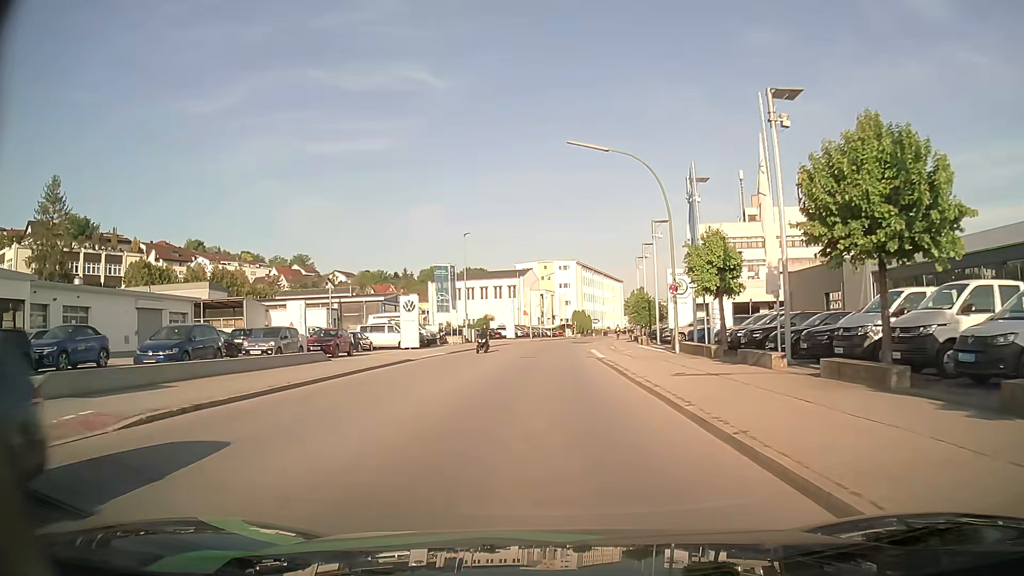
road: tertiary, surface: asphalt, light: Day
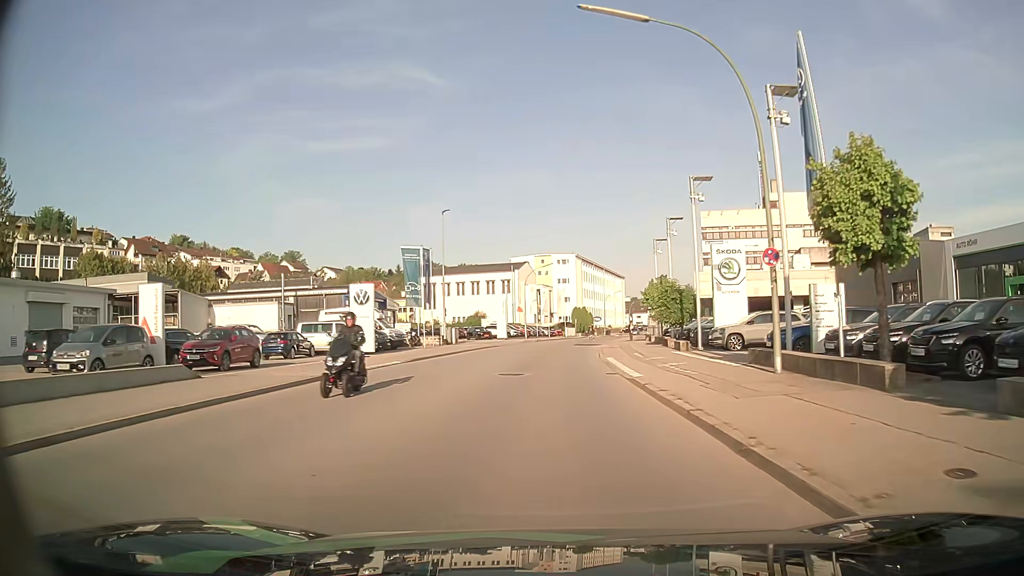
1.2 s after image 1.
(0.0, +12.2) m; 0°
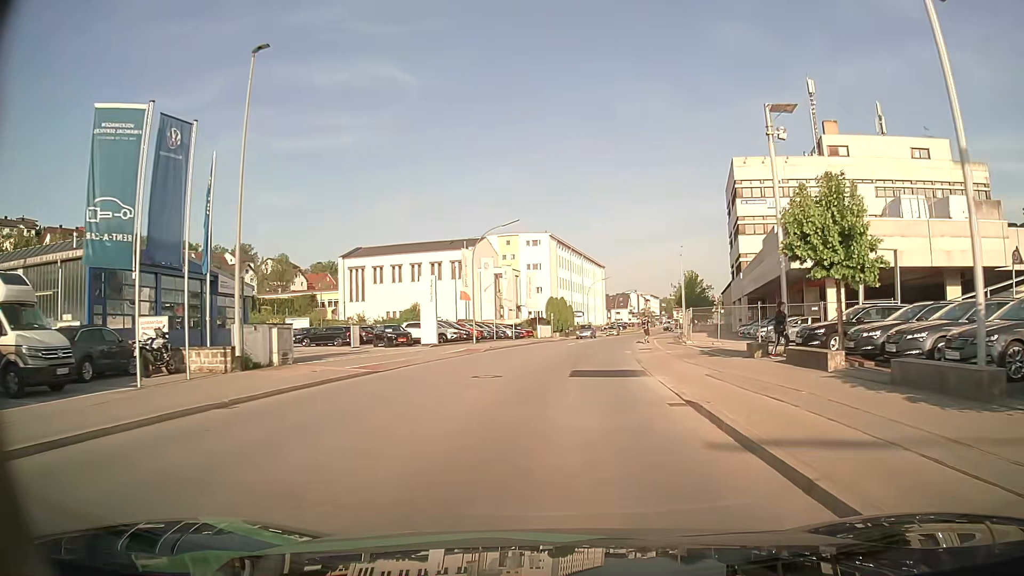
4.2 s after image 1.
(+0.4, +32.5) m; +2°
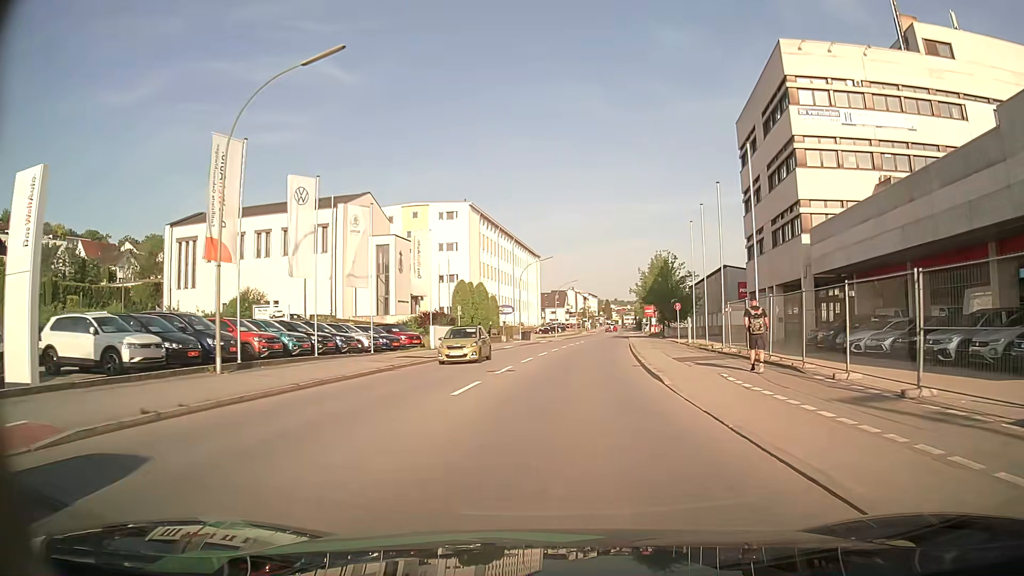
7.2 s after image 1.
(+1.7, +32.6) m; +6°
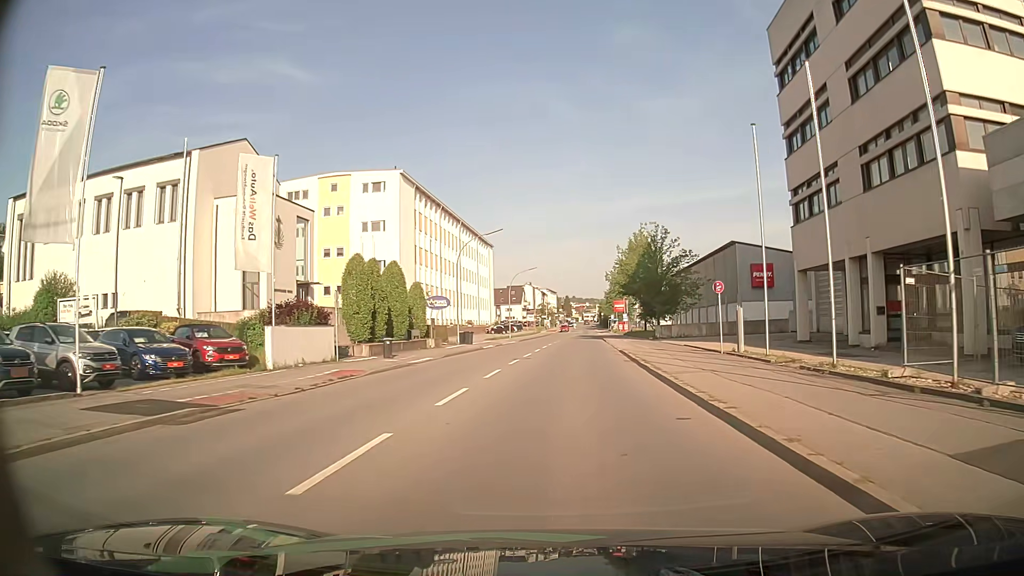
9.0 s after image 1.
(+0.6, +19.7) m; +4°
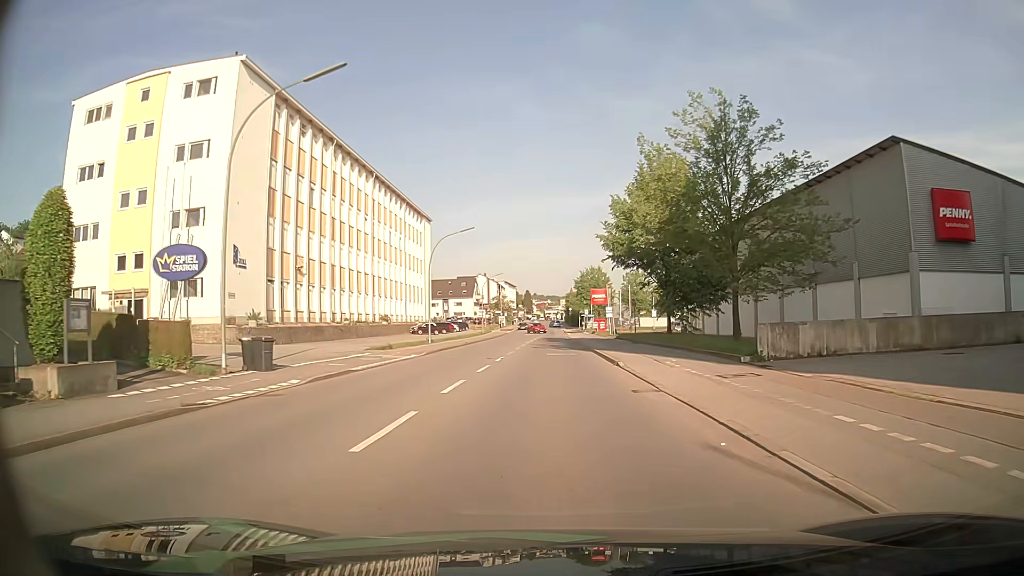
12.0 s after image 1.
(+0.9, +34.5) m; +3°
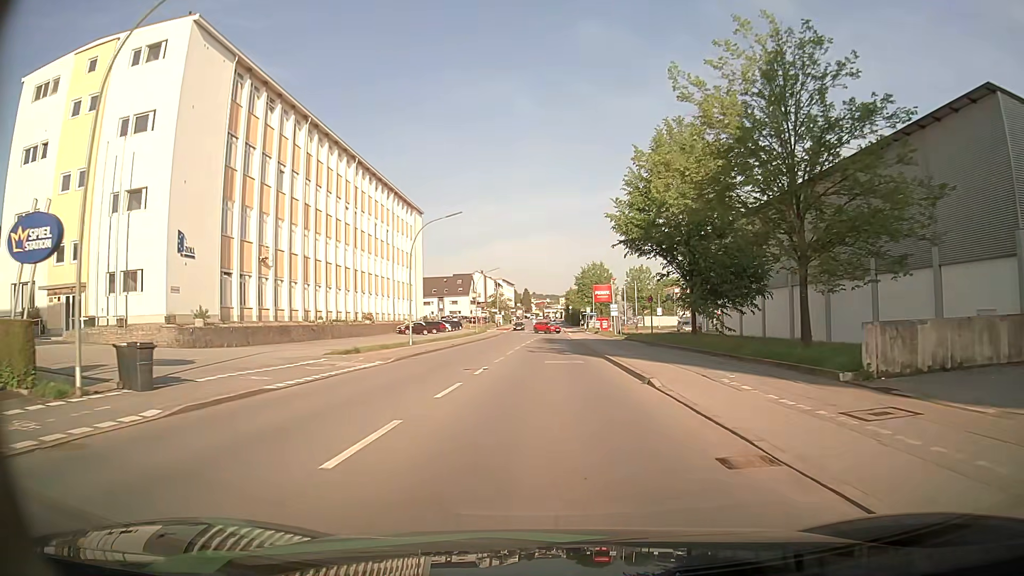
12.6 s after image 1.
(0.0, +7.0) m; 0°
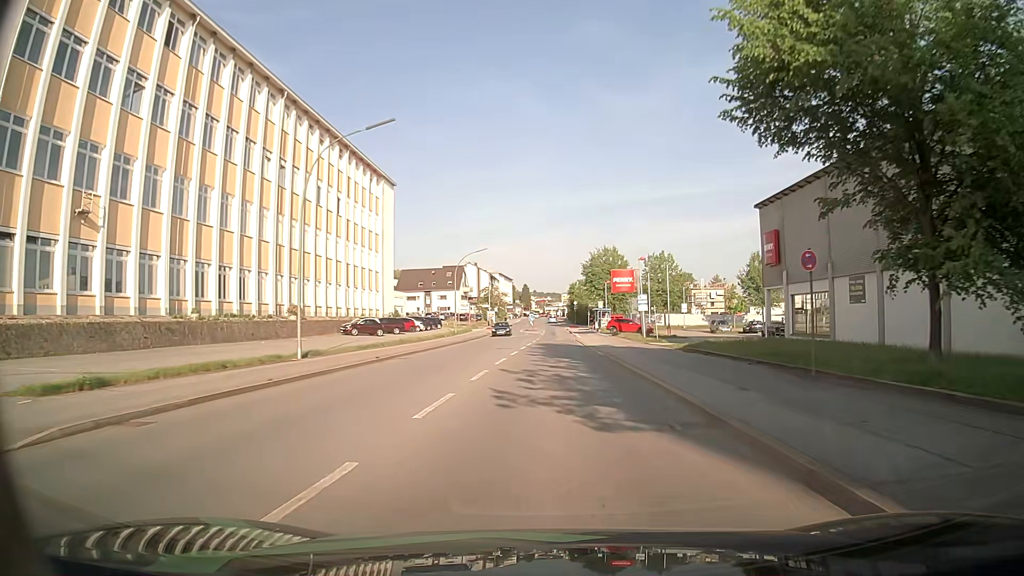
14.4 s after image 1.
(0.0, +21.3) m; 0°
(0, +10) (0, +20) (0, +30) (0, +40) (0, +50) (+1, +60) (+1, +70) (+1, +80) (+1, +90) (+1, +100) m
